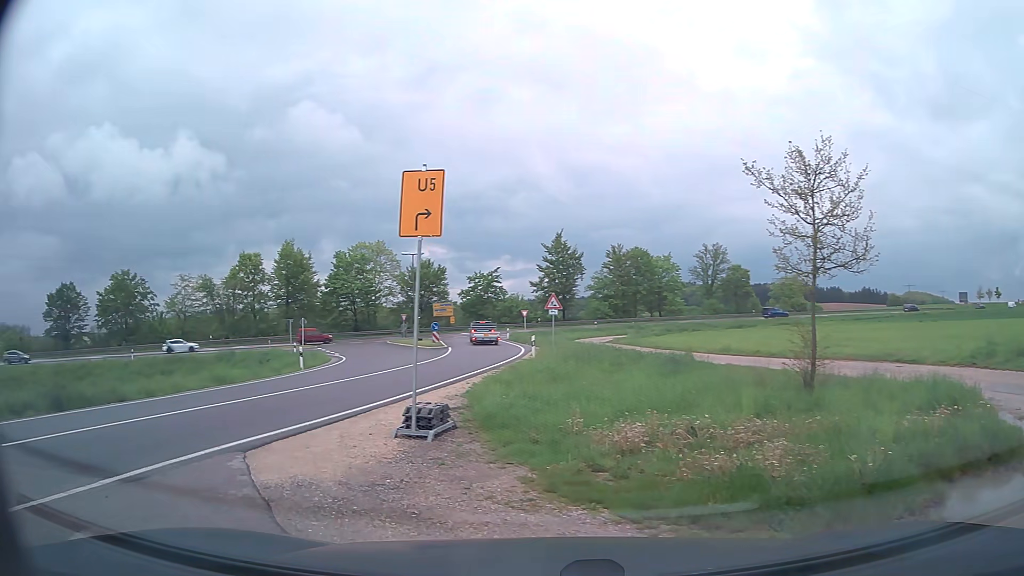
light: Day
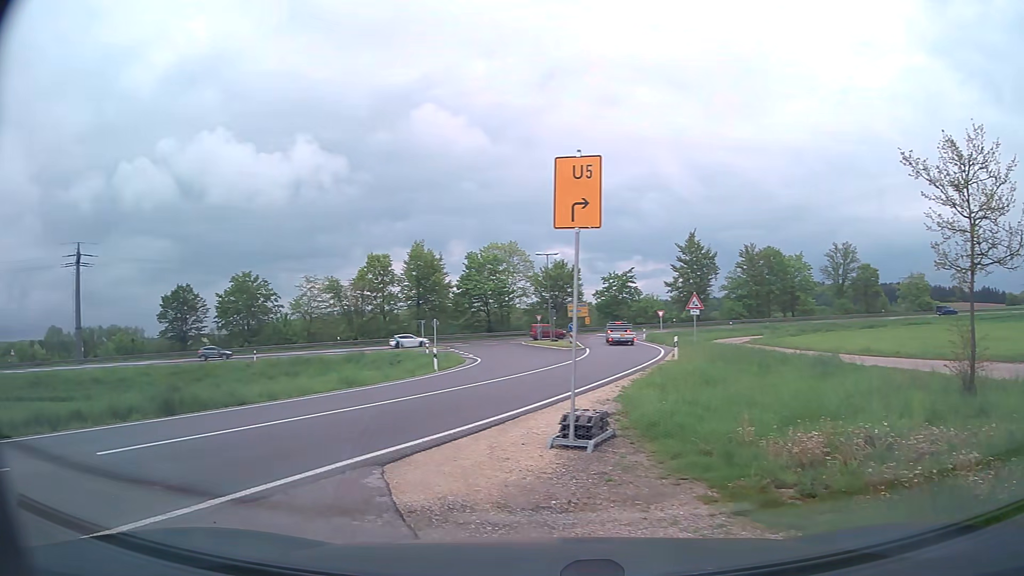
(-0.1, +0.8) m; -10°
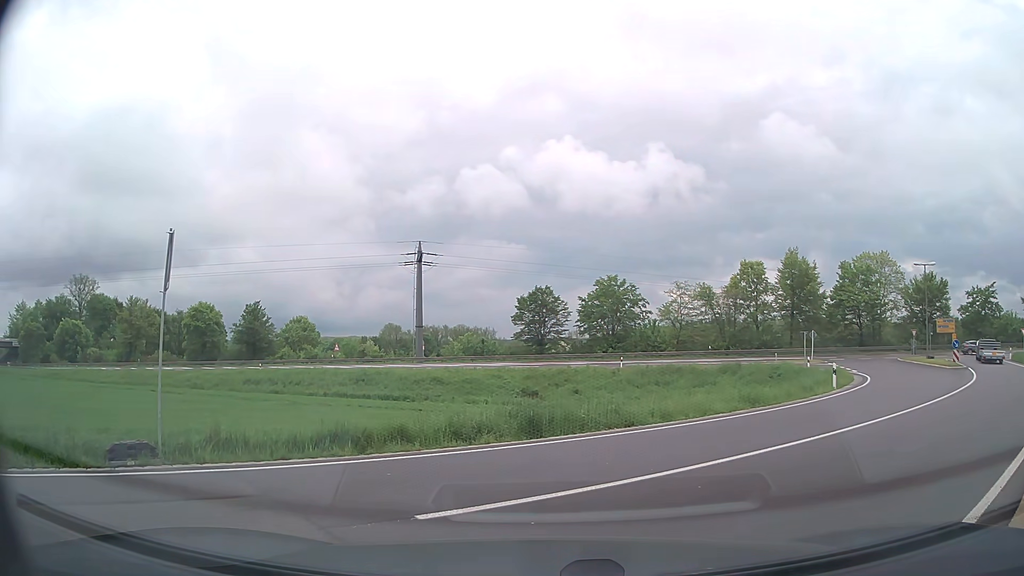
(-1.3, +3.4) m; -31°
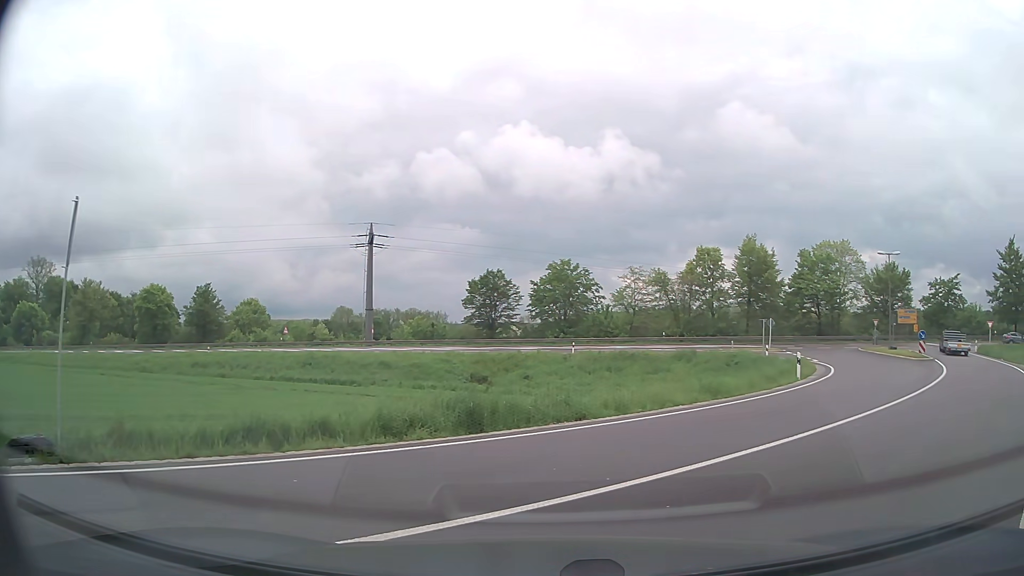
(0.0, +1.4) m; +4°
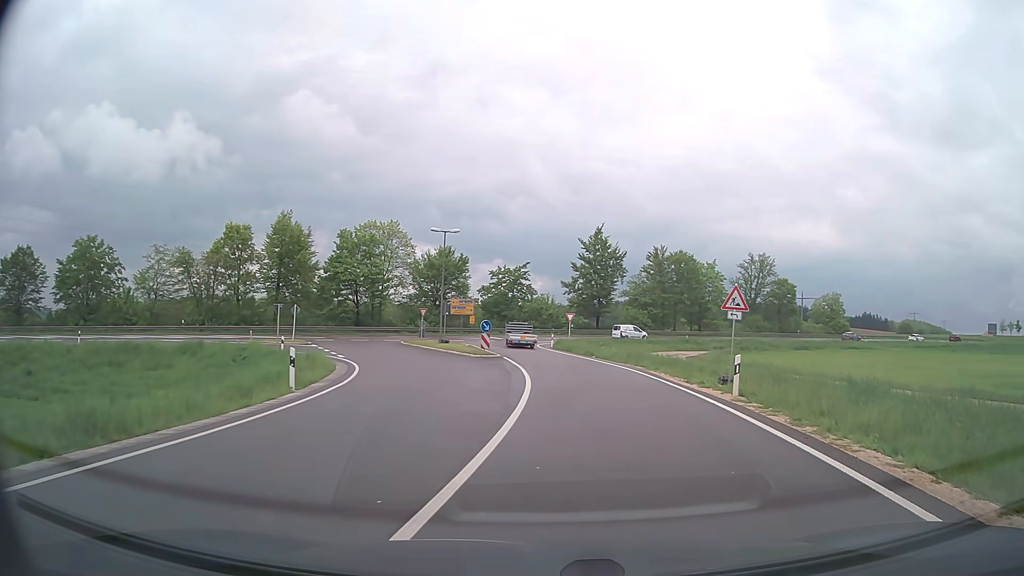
(+3.8, +9.0) m; +39°
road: secondary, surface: asphalt
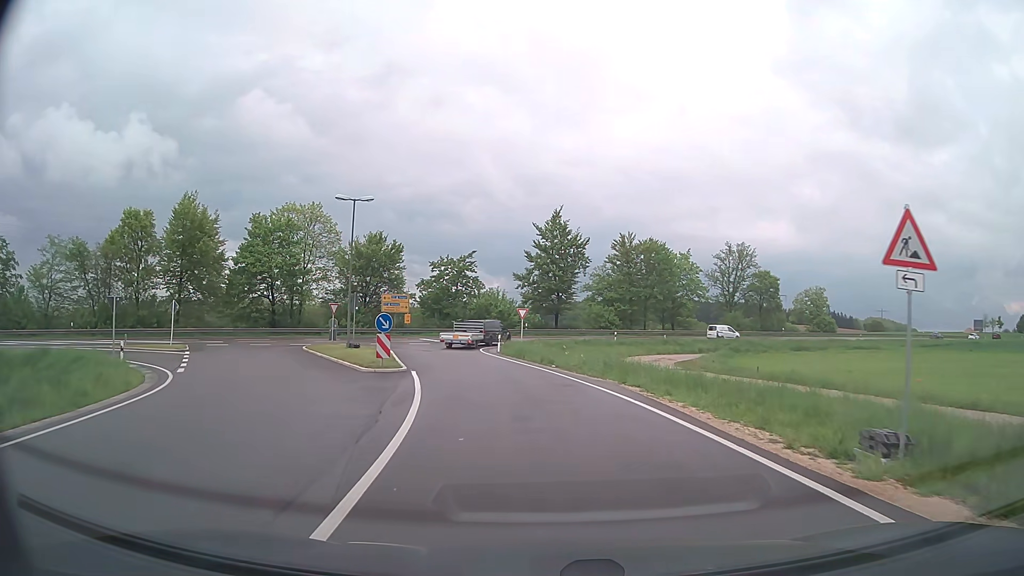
(+0.7, +12.8) m; +3°
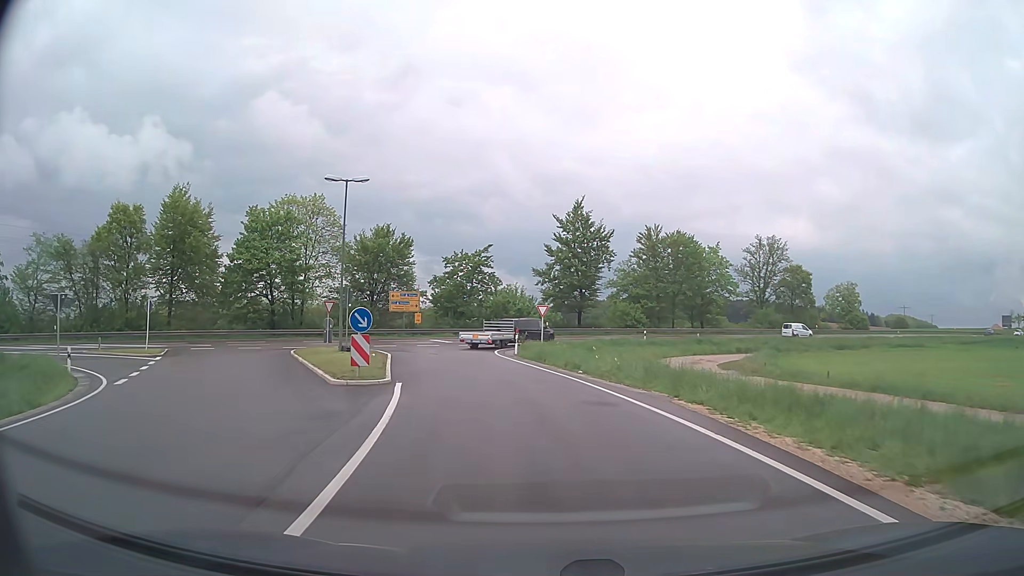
(-0.1, +5.3) m; -2°
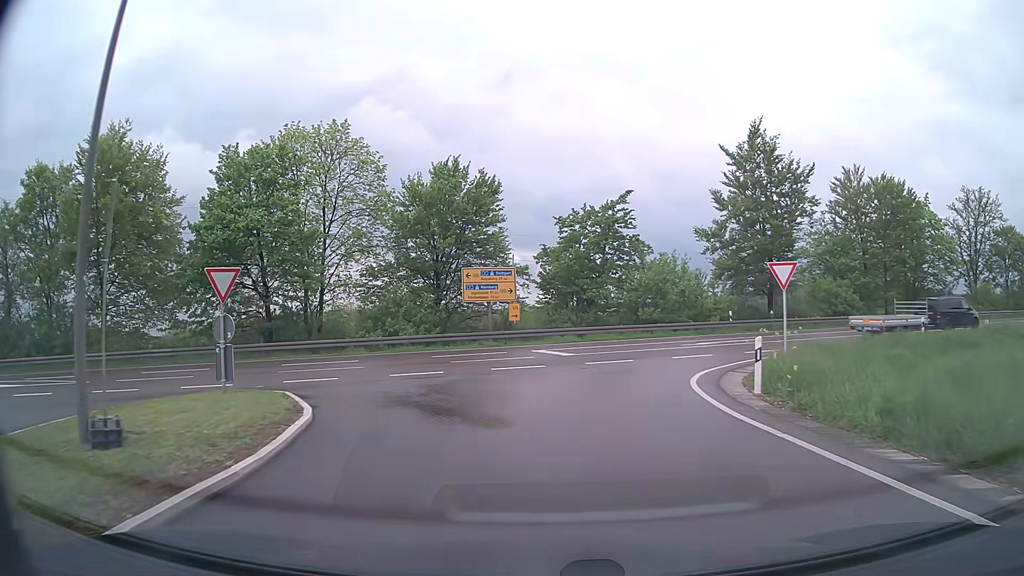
(-2.9, +24.8) m; -11°
(-1, +10) (-5, +19) (-14, +23) (-23, +22) (-33, +19) (-42, +16) (-52, +12) (-61, +9) (-71, +5) (-80, +2) m
